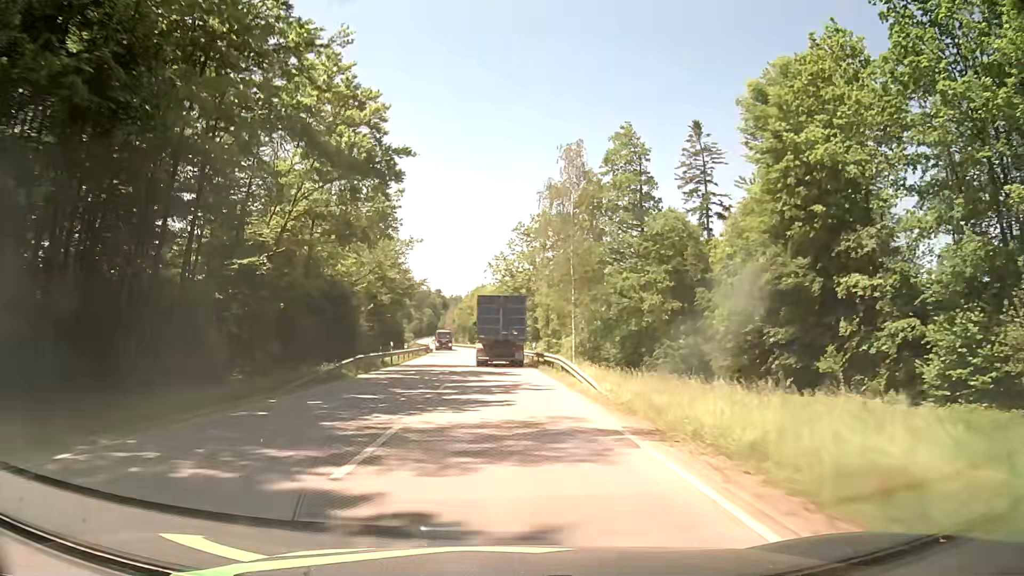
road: secondary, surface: asphalt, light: Day
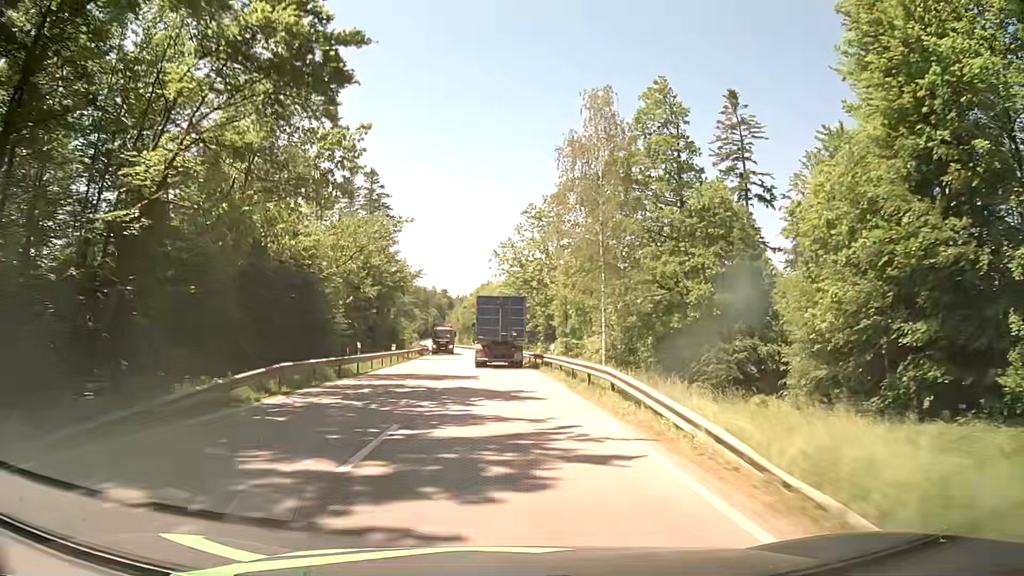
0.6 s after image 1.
(-0.1, +11.6) m; 0°
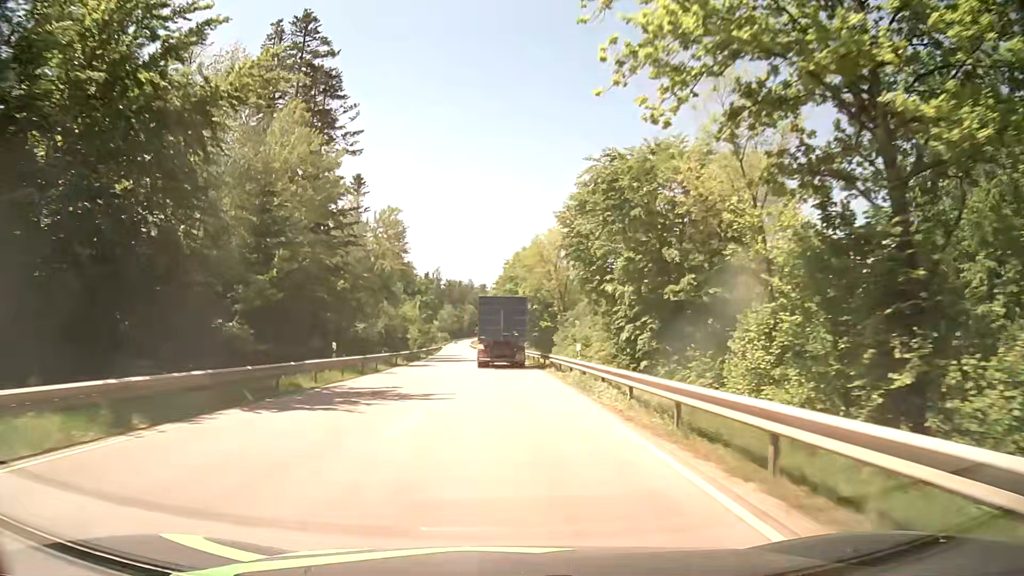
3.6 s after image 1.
(-2.1, +57.5) m; -4°
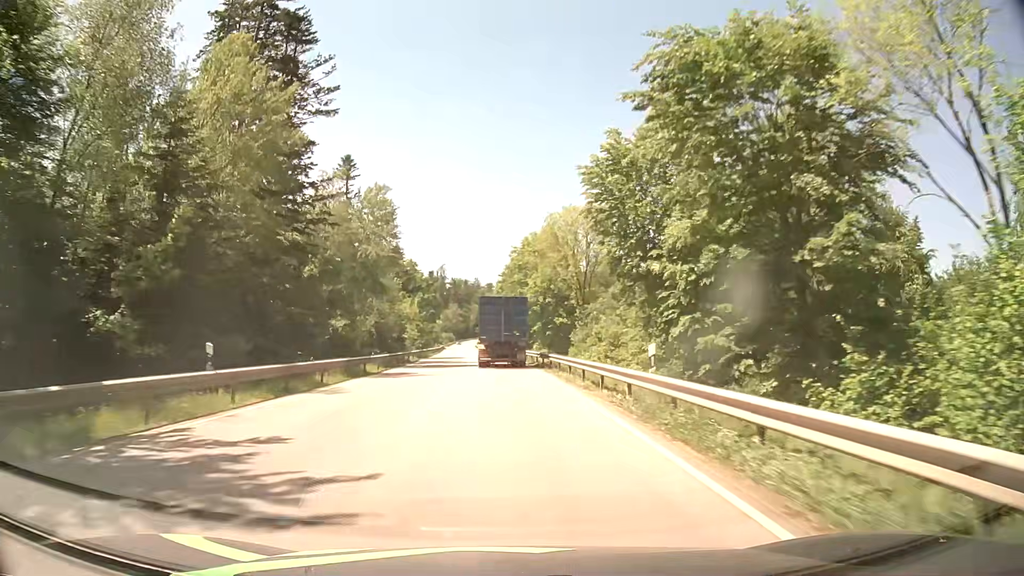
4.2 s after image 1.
(-0.1, +11.4) m; -1°
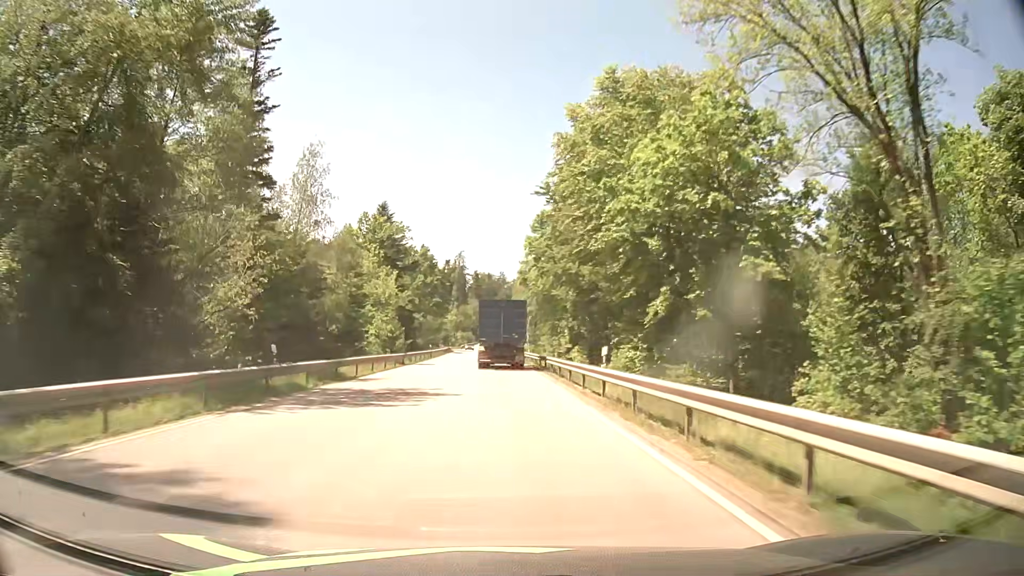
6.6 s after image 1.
(-1.2, +45.6) m; -3°
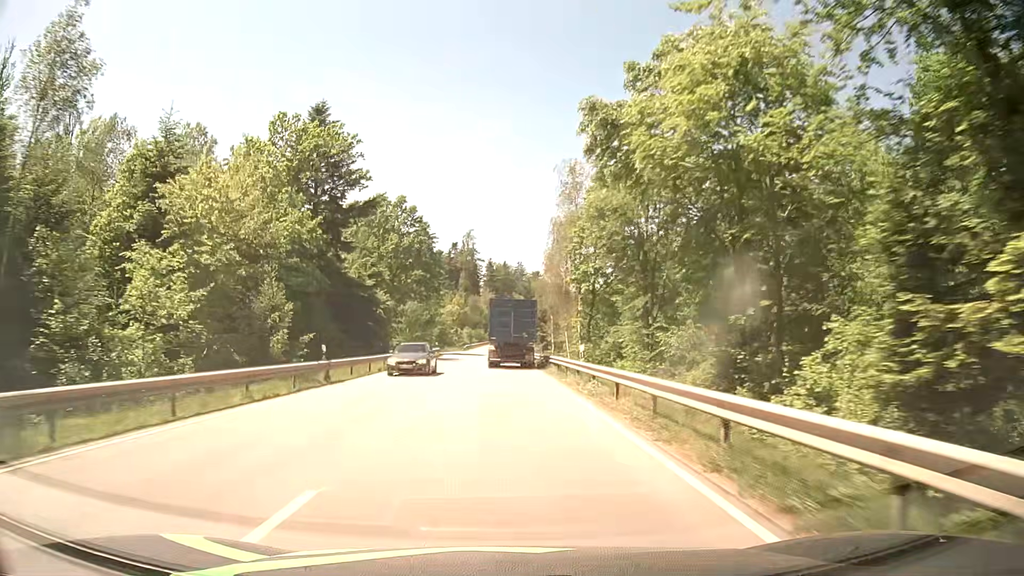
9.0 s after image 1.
(-0.7, +45.8) m; -2°
(0, +10) (0, +20) (0, +30) (0, +40) (0, +50) (0, +60) (0, +70) (0, +80) (0, +90) (0, +100) m
